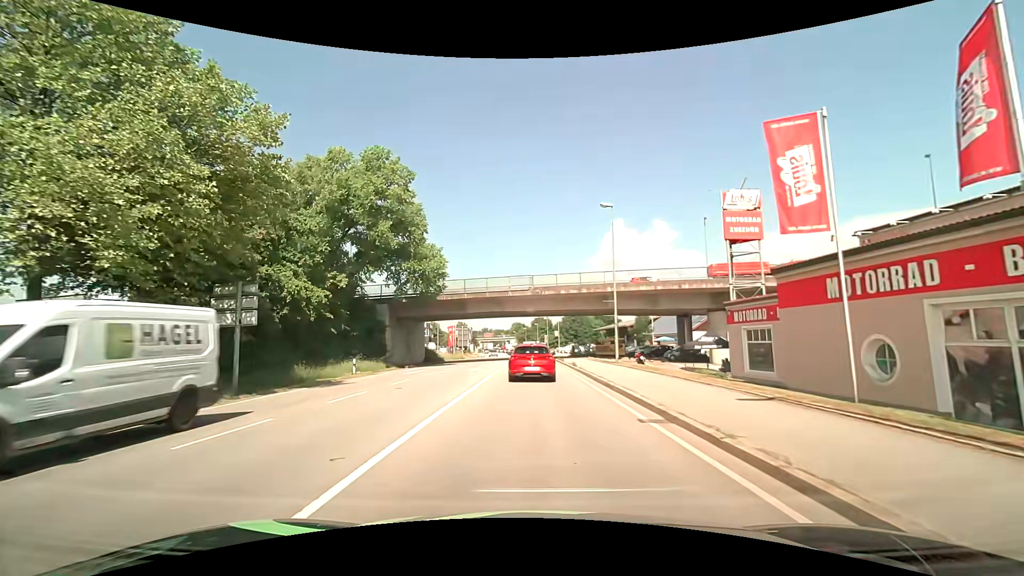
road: primary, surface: asphalt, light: Day
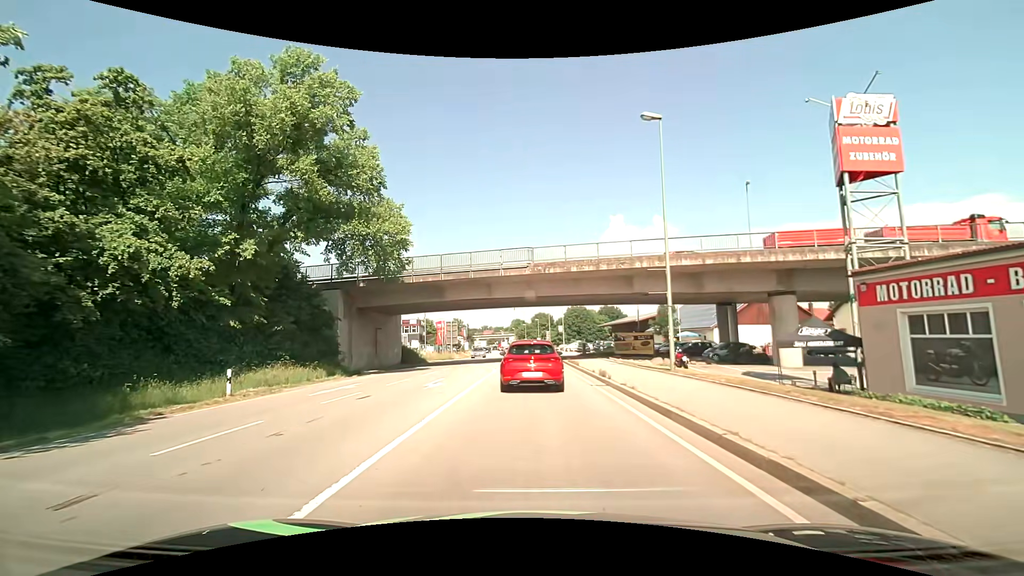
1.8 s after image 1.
(0.0, +12.1) m; 0°
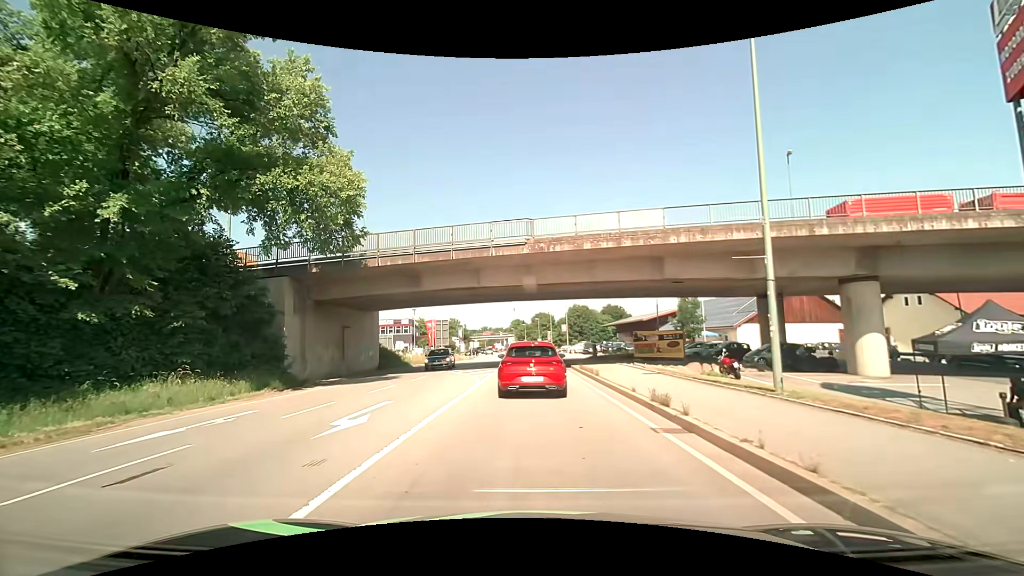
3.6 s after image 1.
(0.0, +7.9) m; 0°
